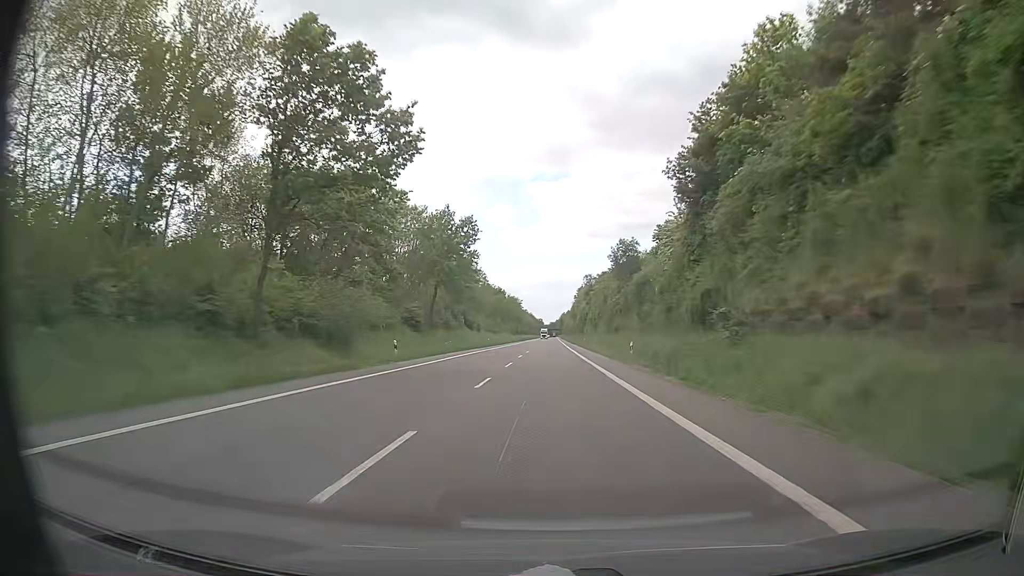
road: primary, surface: asphalt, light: Day
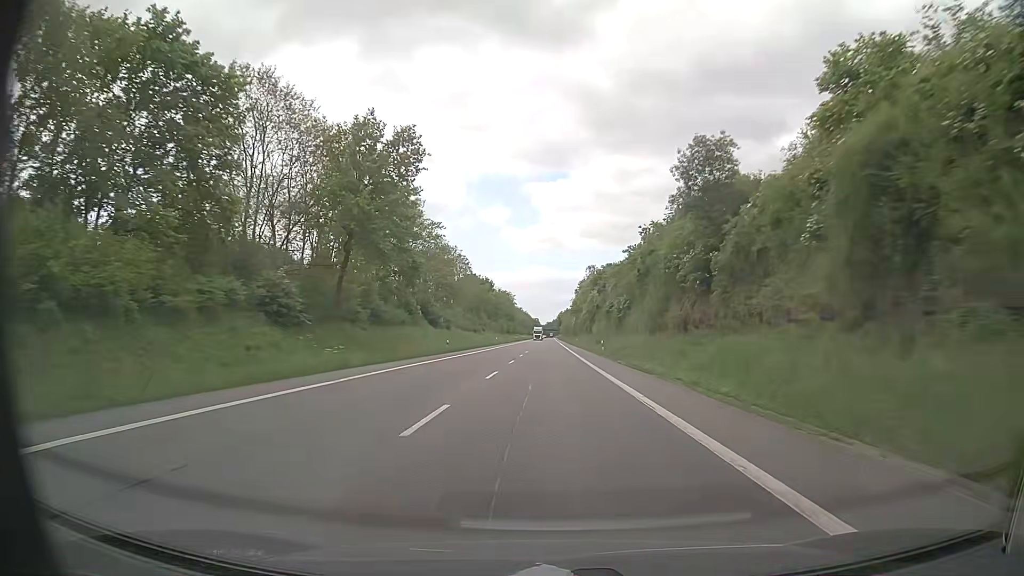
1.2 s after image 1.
(+0.1, +32.6) m; 0°
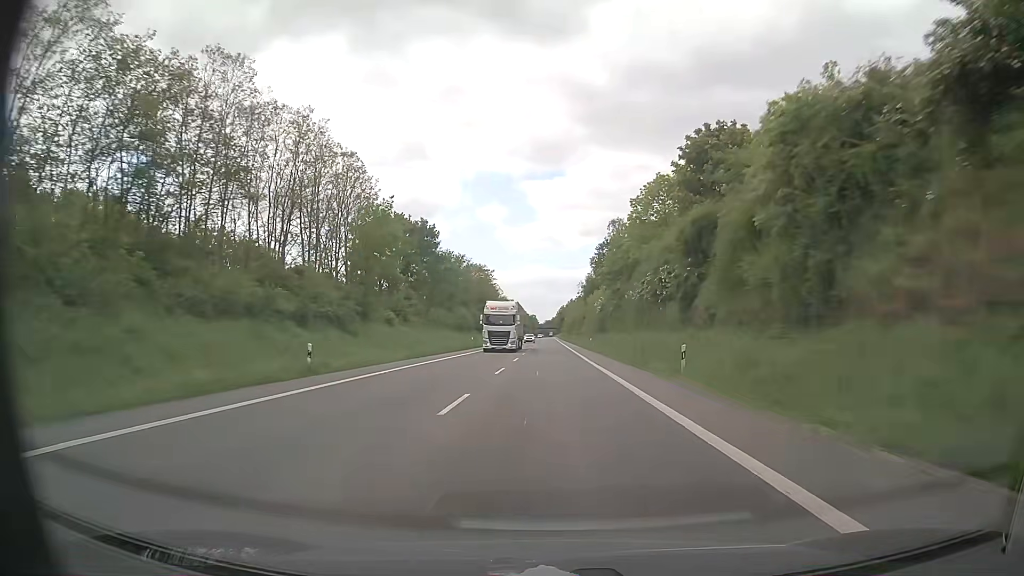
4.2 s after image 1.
(+0.2, +81.5) m; 0°
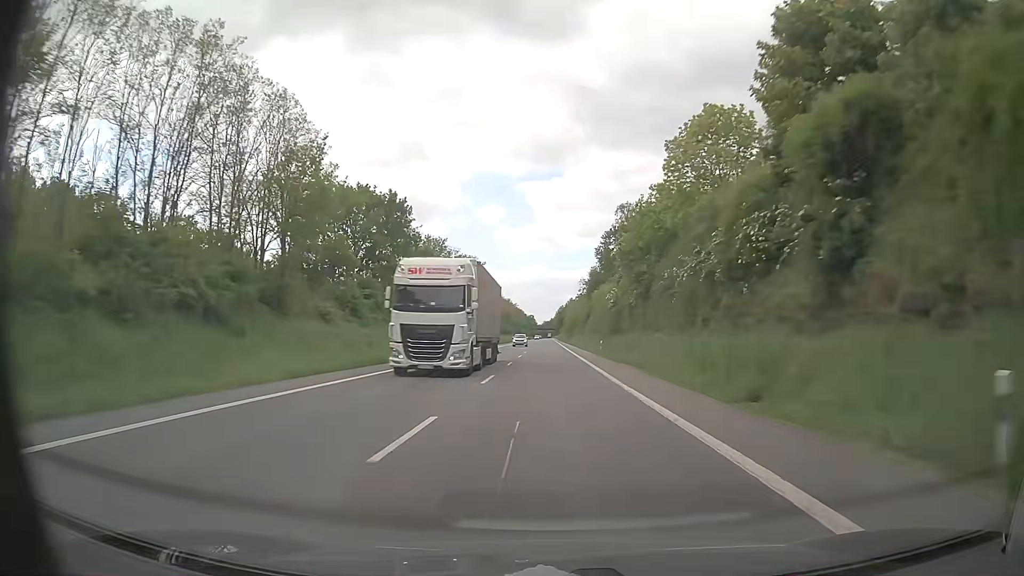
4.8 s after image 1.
(0.0, +16.3) m; 0°
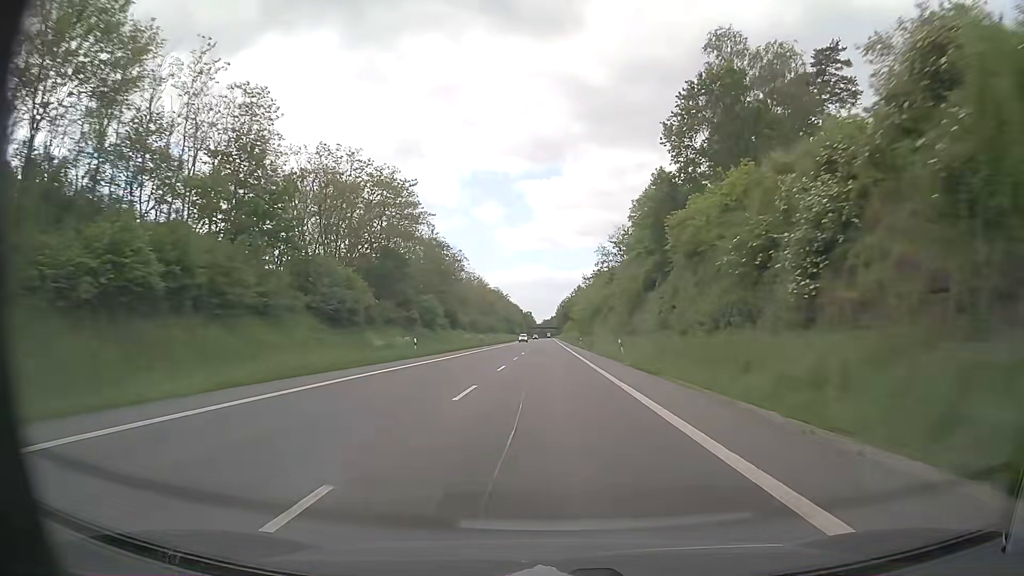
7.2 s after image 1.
(0.0, +65.2) m; 0°
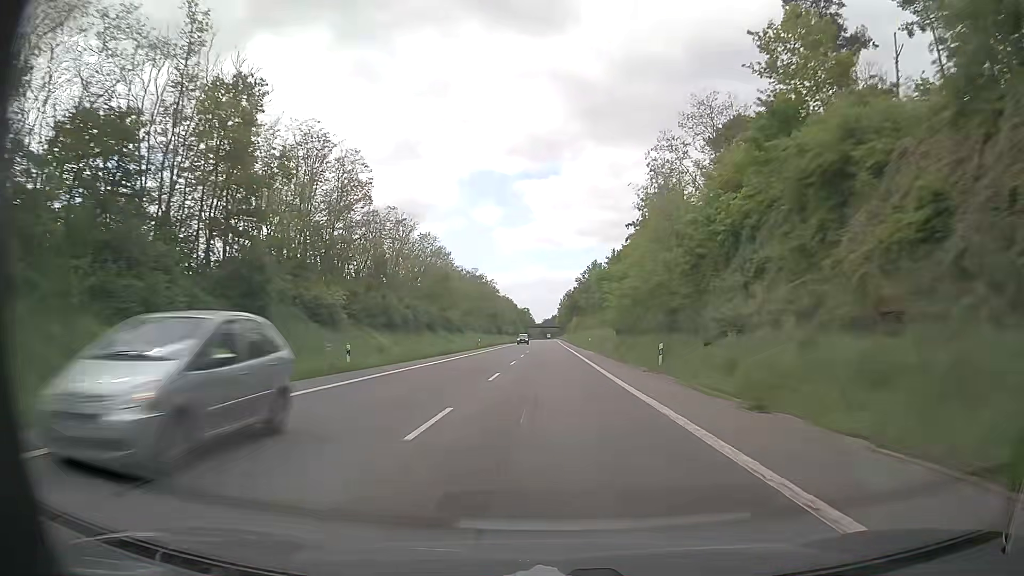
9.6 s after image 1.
(0.0, +65.2) m; 0°
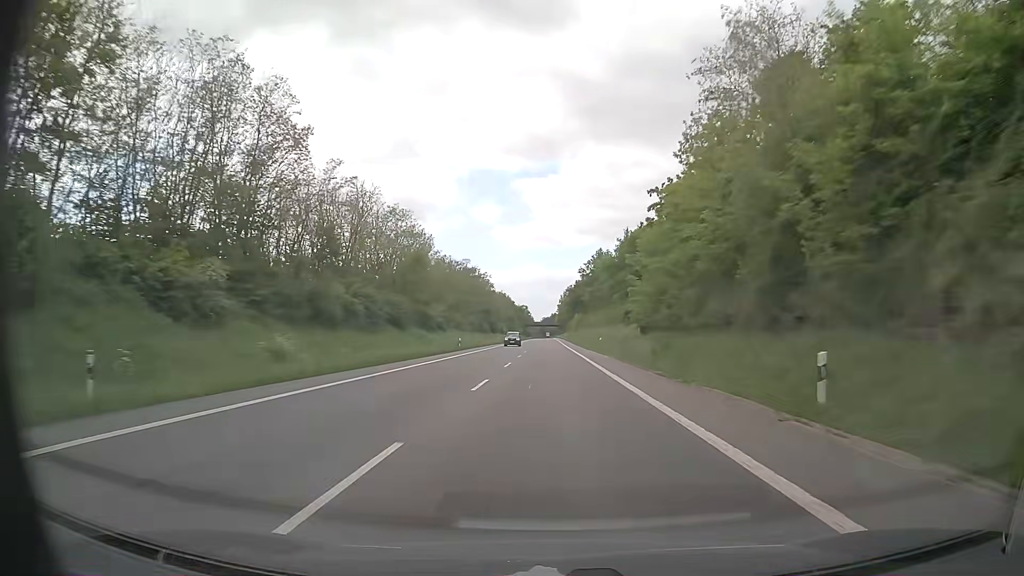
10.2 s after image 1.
(0.0, +16.3) m; 0°
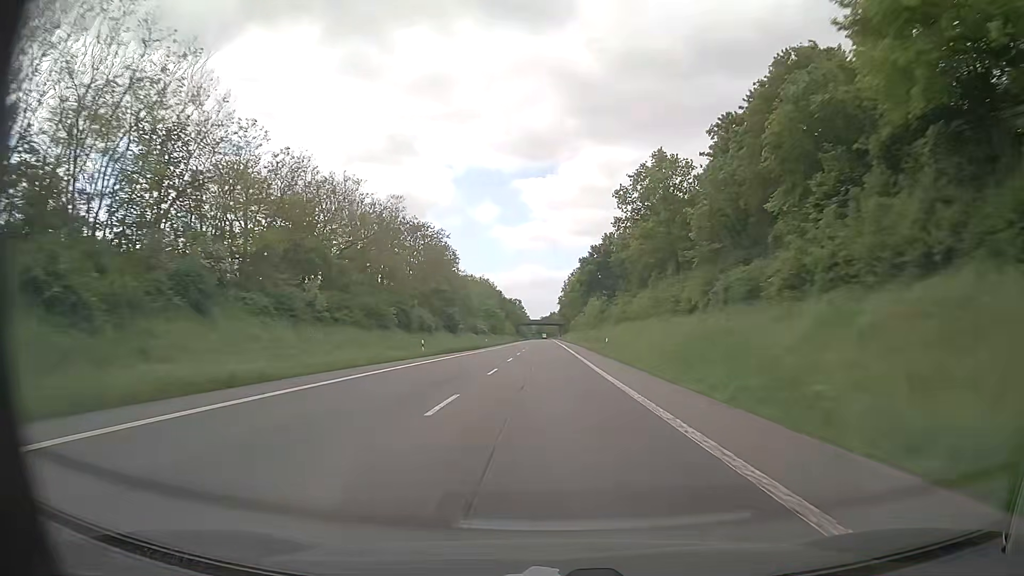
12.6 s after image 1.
(+0.1, +65.2) m; 0°
(0, +10) (0, +20) (0, +30) (0, +40) (0, +50) (0, +60) (-1, +70) (-1, +80) (-1, +90) (-1, +100) m
